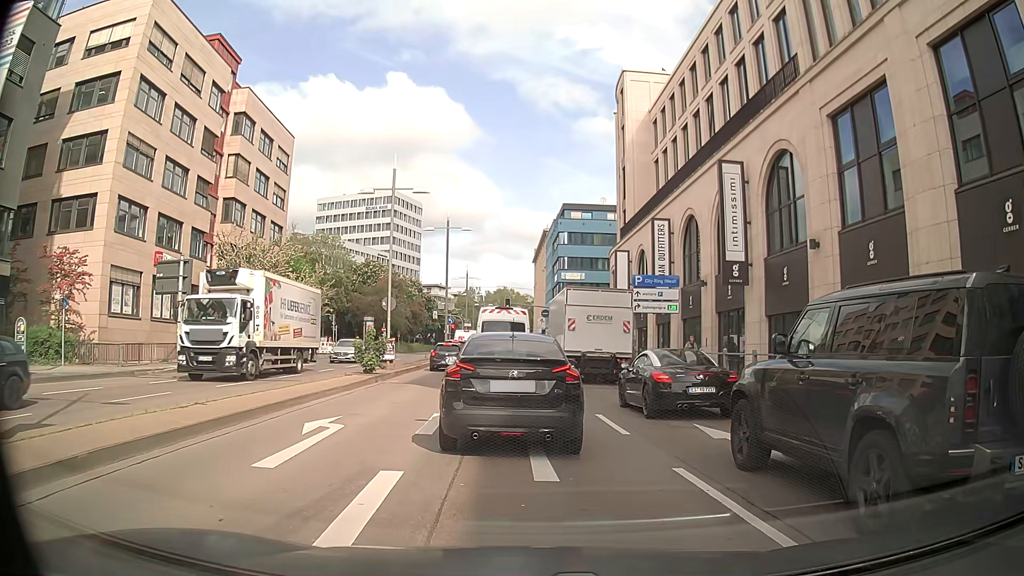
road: primary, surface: asphalt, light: Day
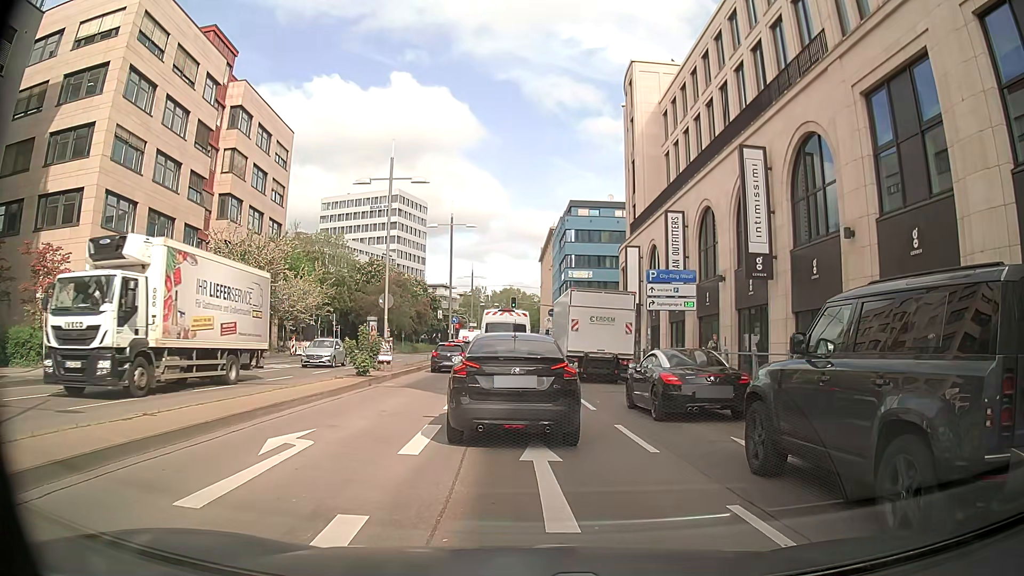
(+0.1, +2.0) m; +1°
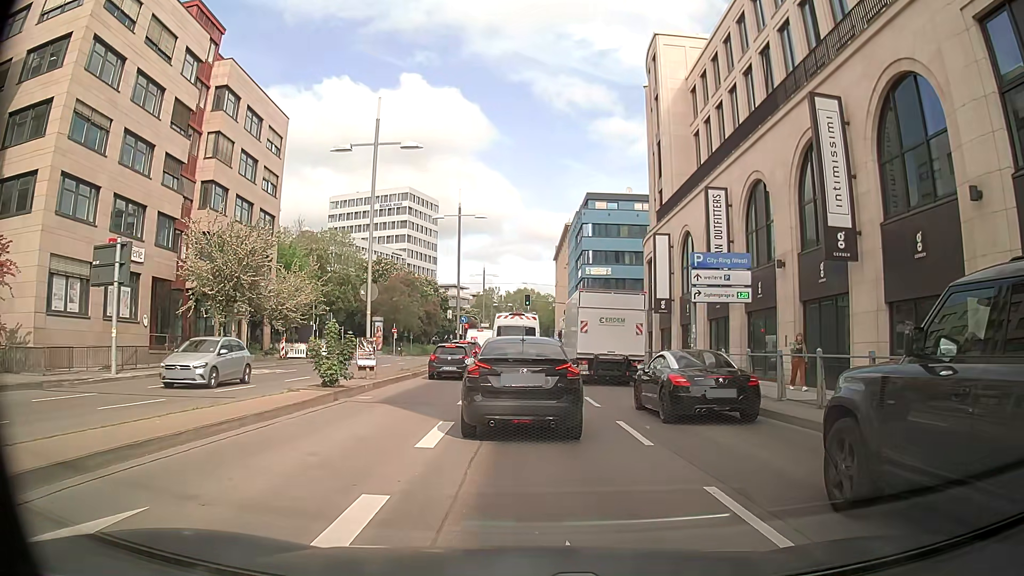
(-0.1, +5.4) m; -1°
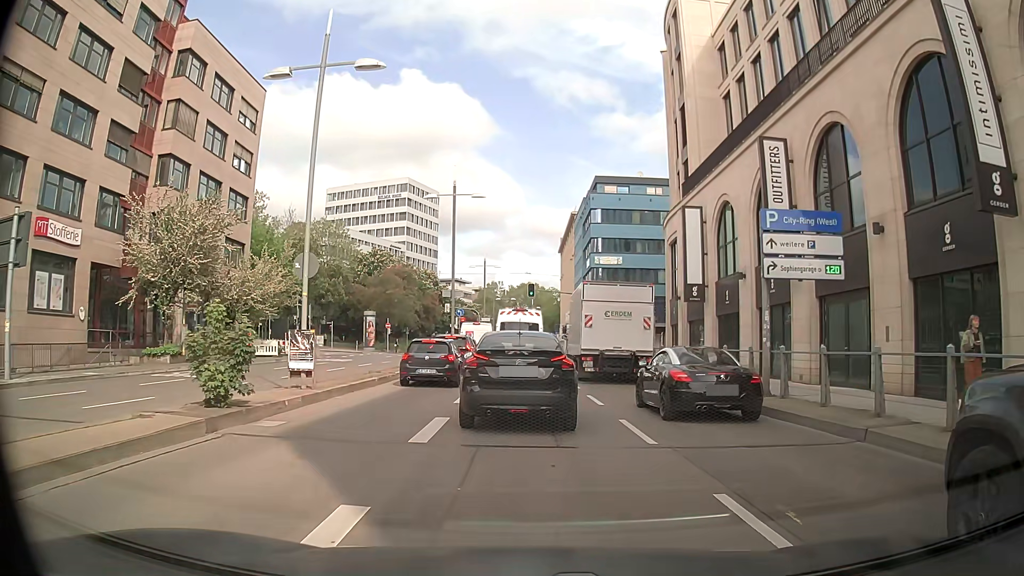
(-0.1, +6.7) m; -1°
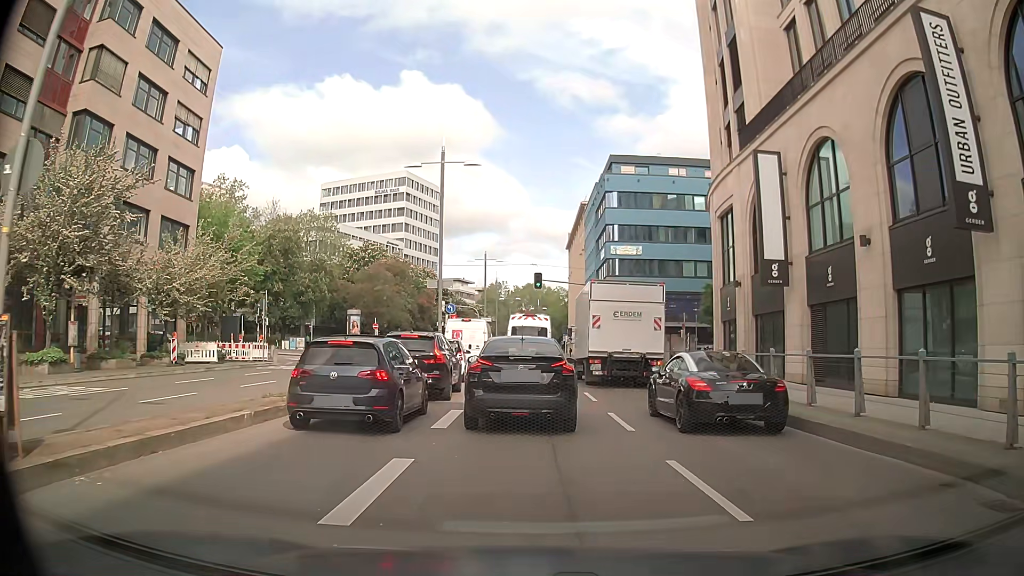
(0.0, +9.9) m; 0°
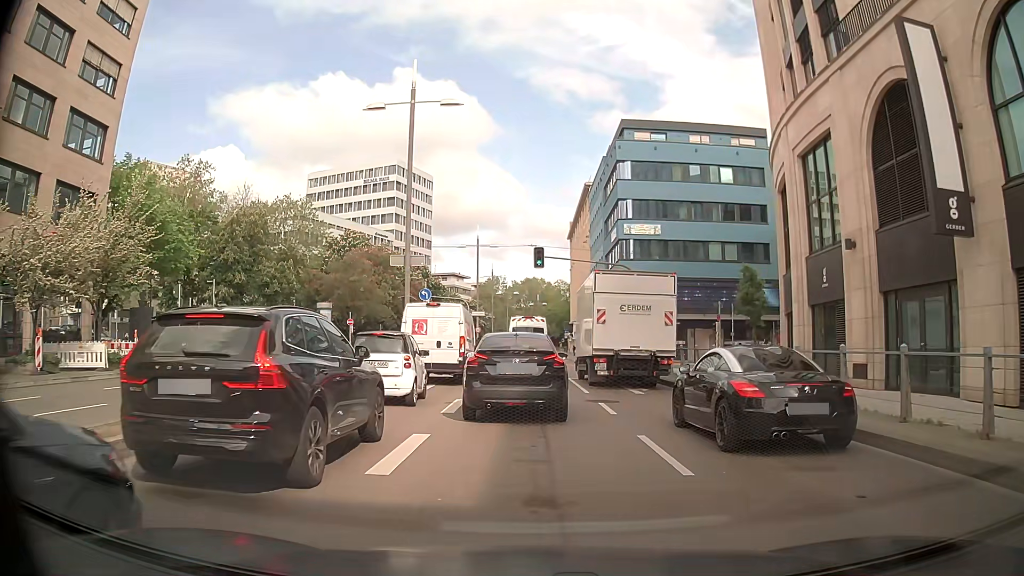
(0.0, +10.4) m; 0°
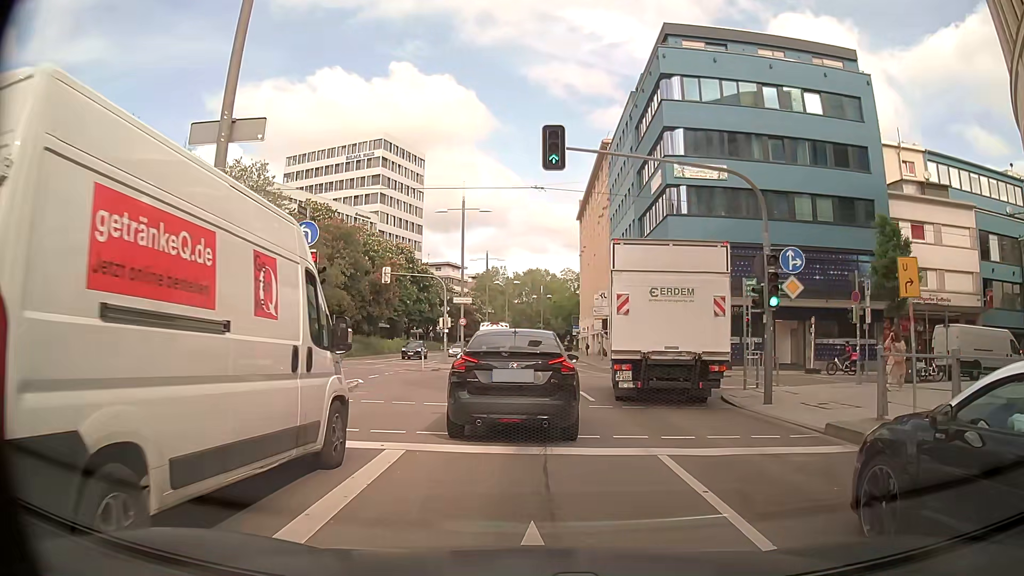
(-0.1, +18.6) m; 0°
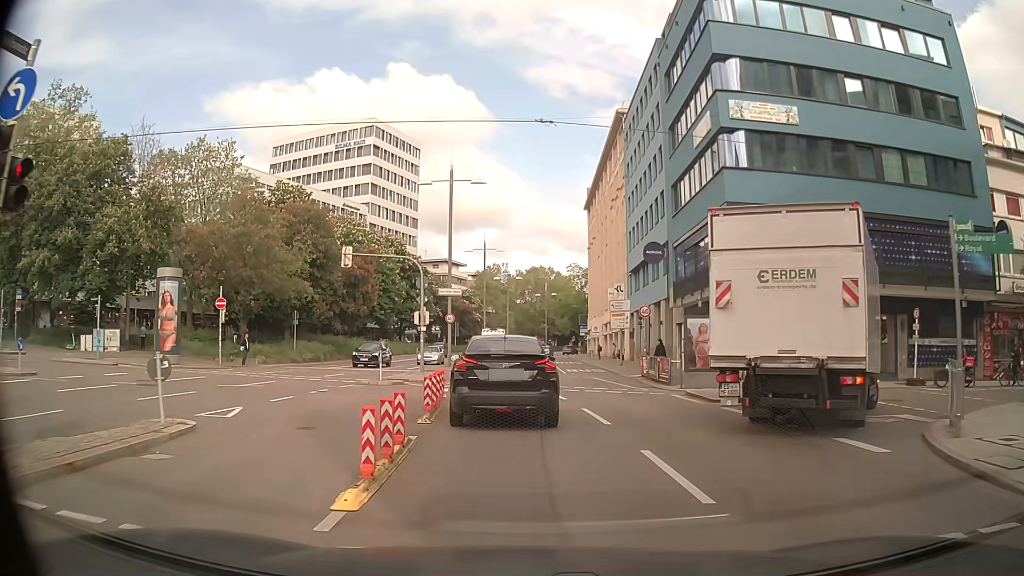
(0.0, +10.6) m; -1°
(0, +10) (-1, +20) (-2, +30) (-2, +40) (-2, +50) (-2, +60) (-2, +70) (-2, +80) (-2, +90) (-1, +100) m
